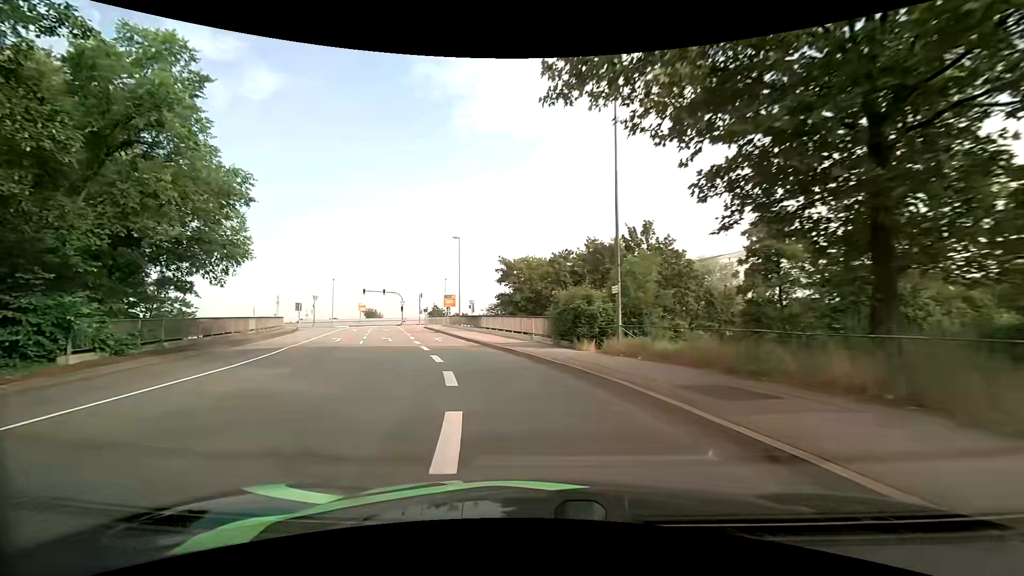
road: primary_link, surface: asphalt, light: Day
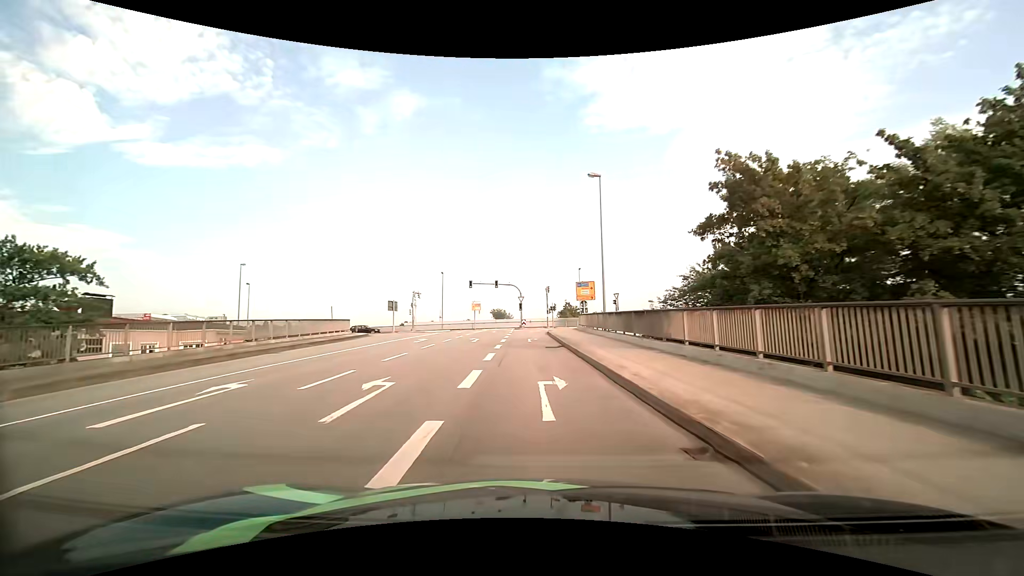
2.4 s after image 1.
(-4.0, +24.5) m; -16°
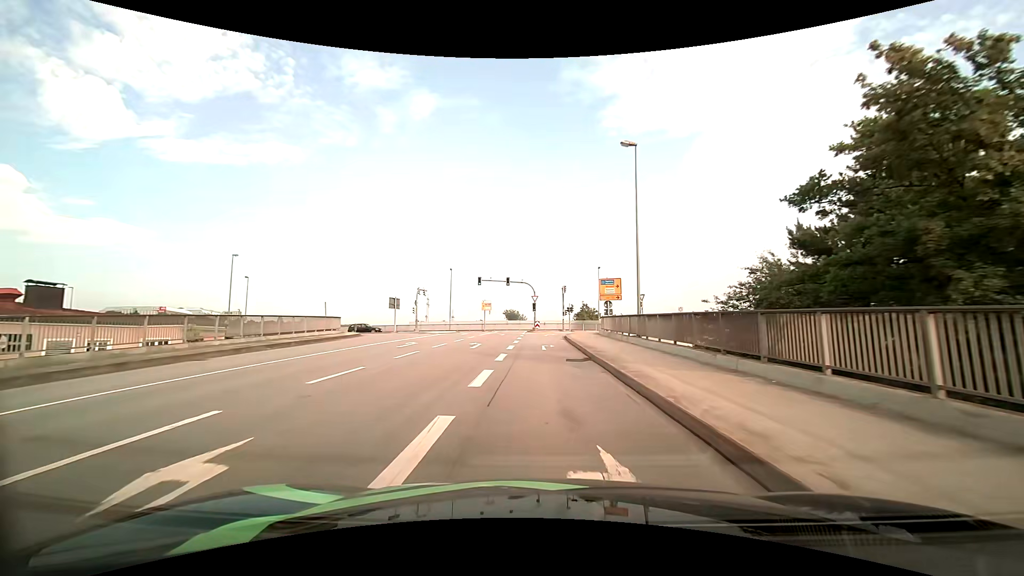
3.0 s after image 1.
(-0.1, +6.1) m; -1°
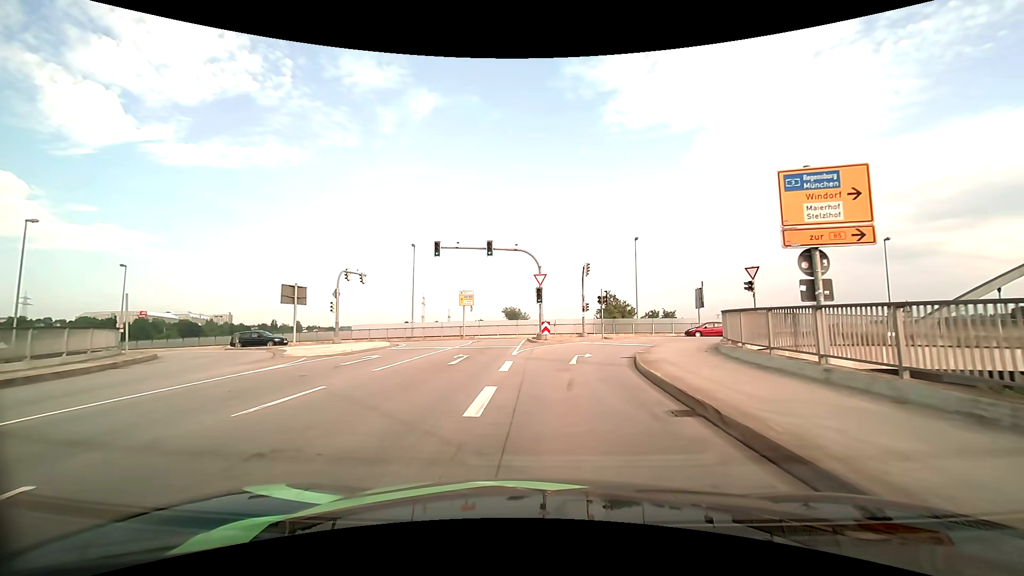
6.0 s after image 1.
(-0.5, +26.5) m; -1°
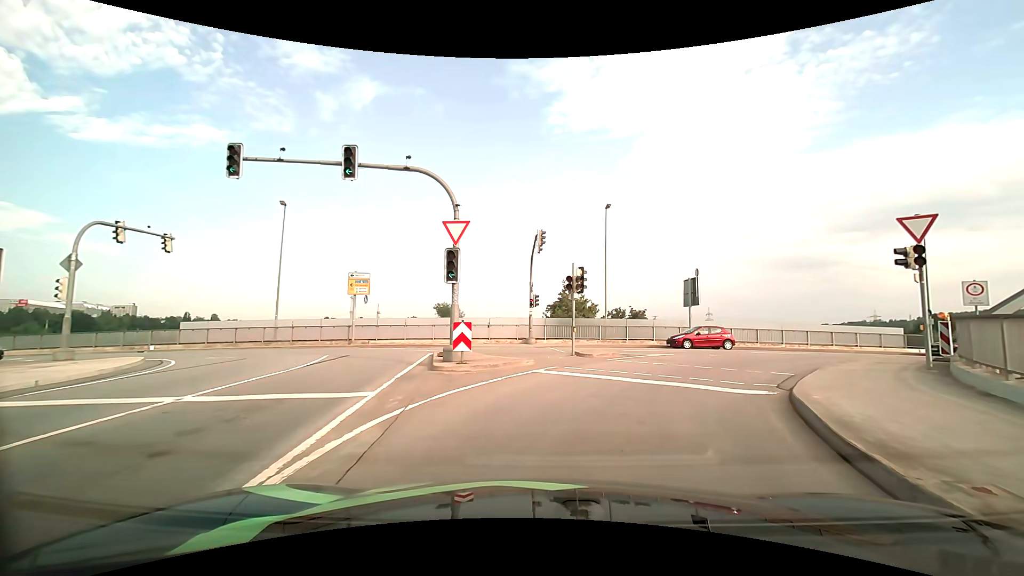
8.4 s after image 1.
(+0.5, +16.1) m; +7°
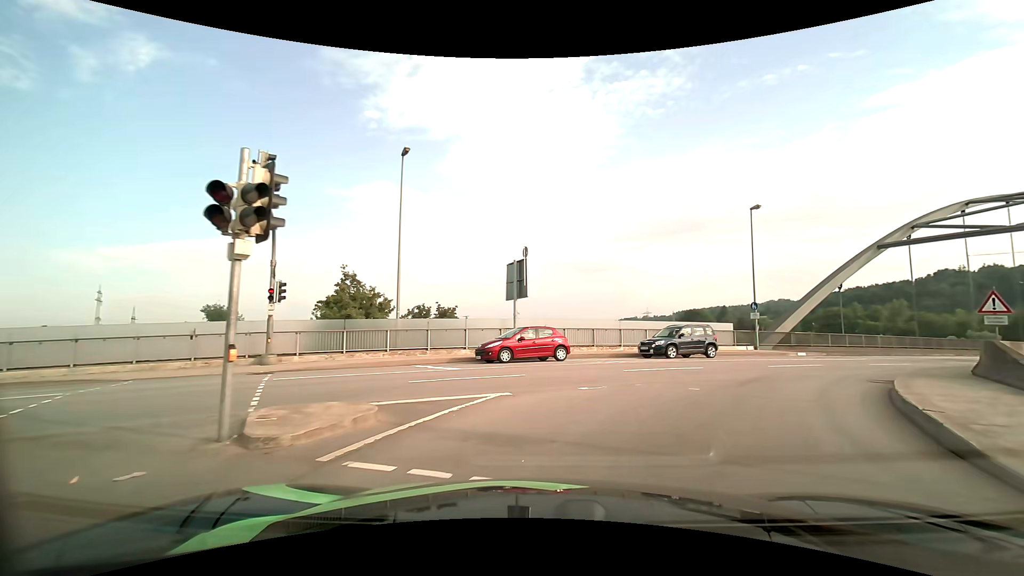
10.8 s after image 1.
(+2.0, +12.0) m; +21°
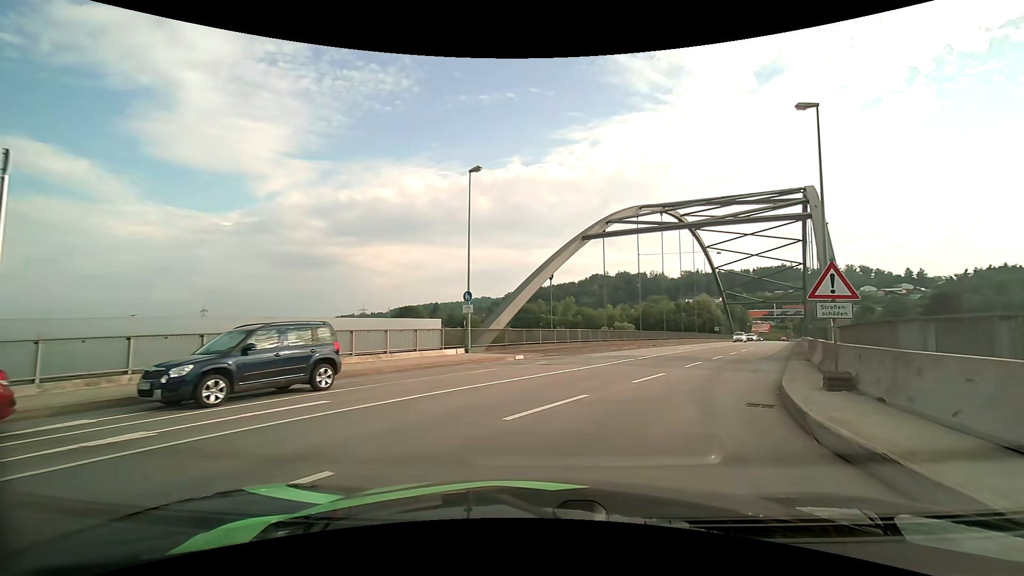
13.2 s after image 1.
(+3.4, +11.5) m; +31°
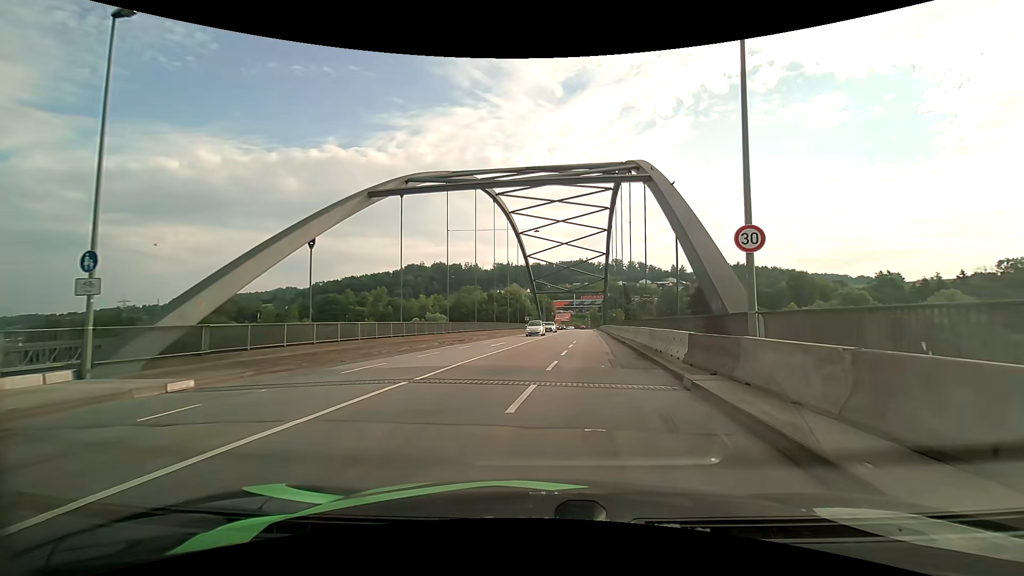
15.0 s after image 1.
(+2.4, +11.4) m; +21°
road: primary
(+1, +10) (+2, +20) (+3, +30) (+4, +40) (+5, +50) (+6, +60) (+7, +70) (+8, +80) (+9, +90) (+10, +99) m
